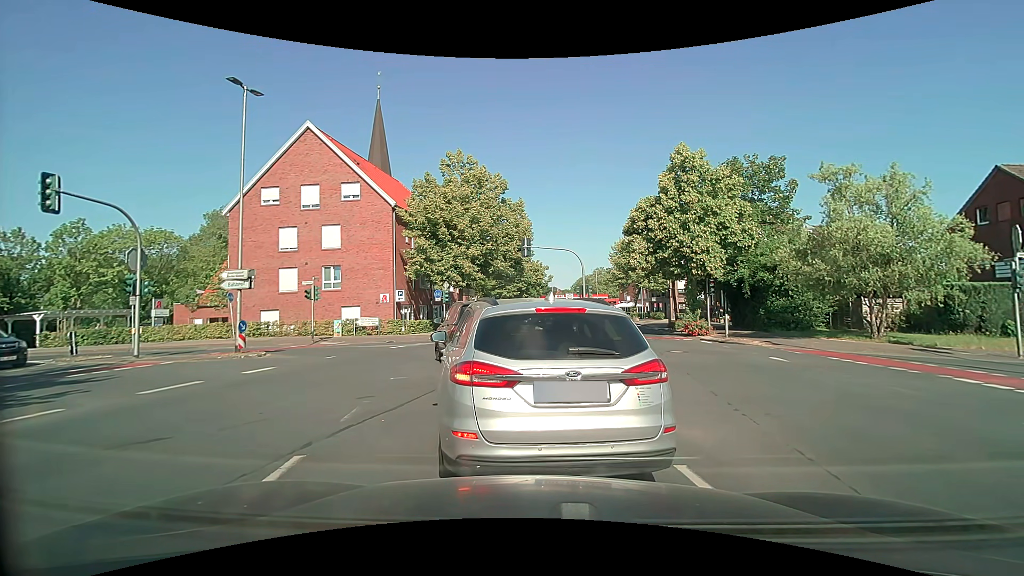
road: secondary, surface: asphalt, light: Day
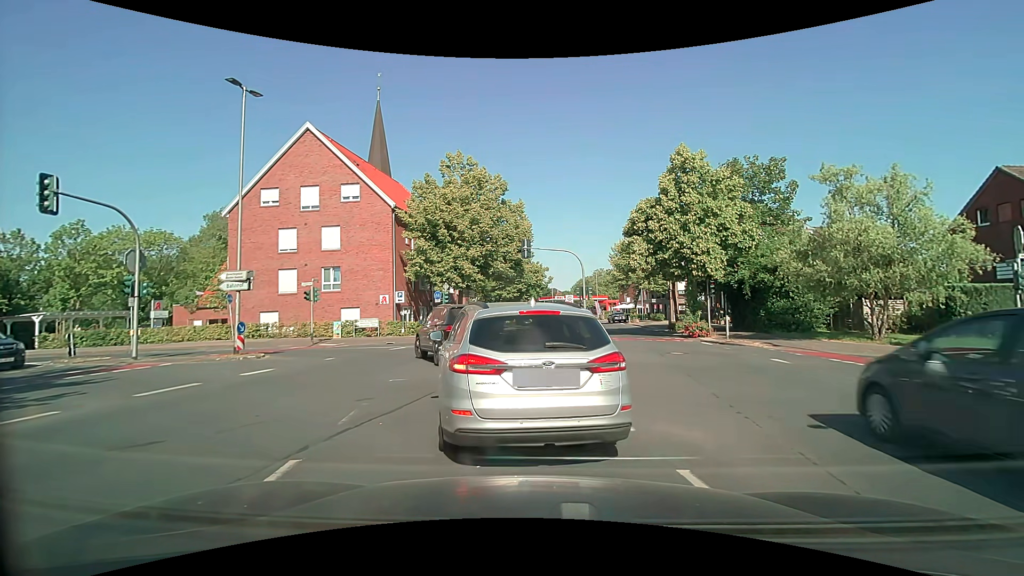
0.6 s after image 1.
(0.0, 0.0) m; 0°
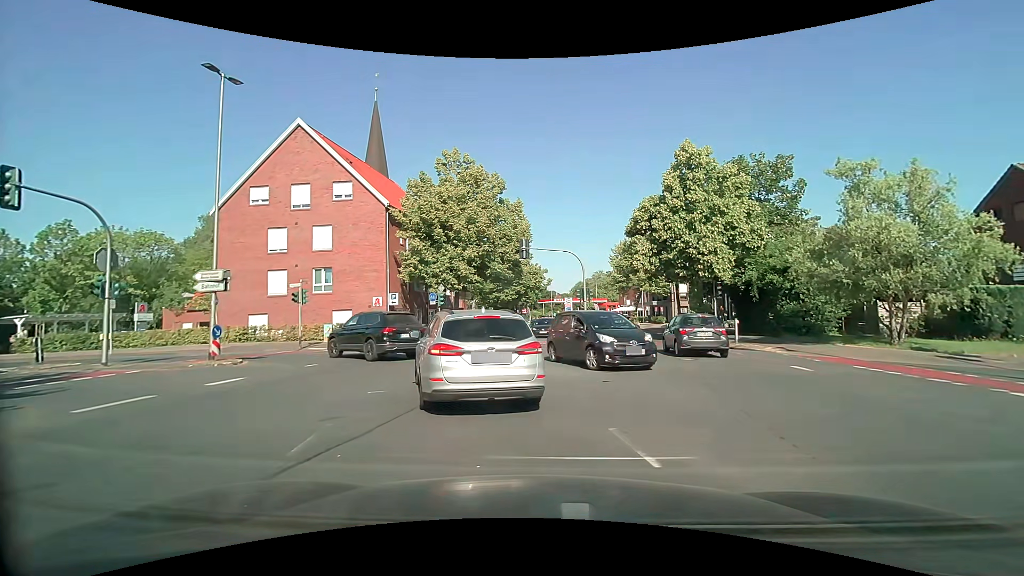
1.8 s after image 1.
(0.0, +1.4) m; 0°
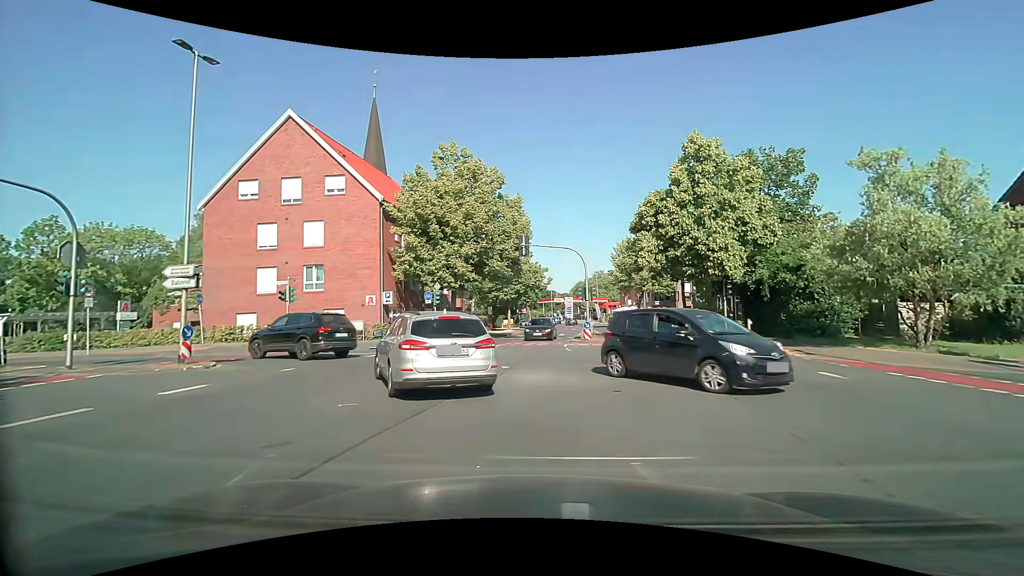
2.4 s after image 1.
(0.0, +1.5) m; -1°
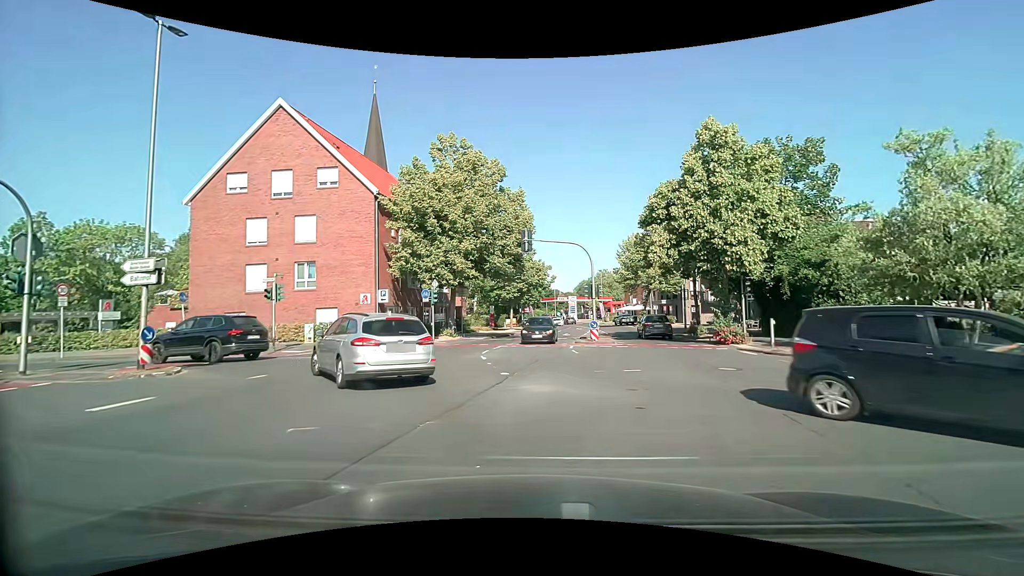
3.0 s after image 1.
(0.0, +1.8) m; +2°
